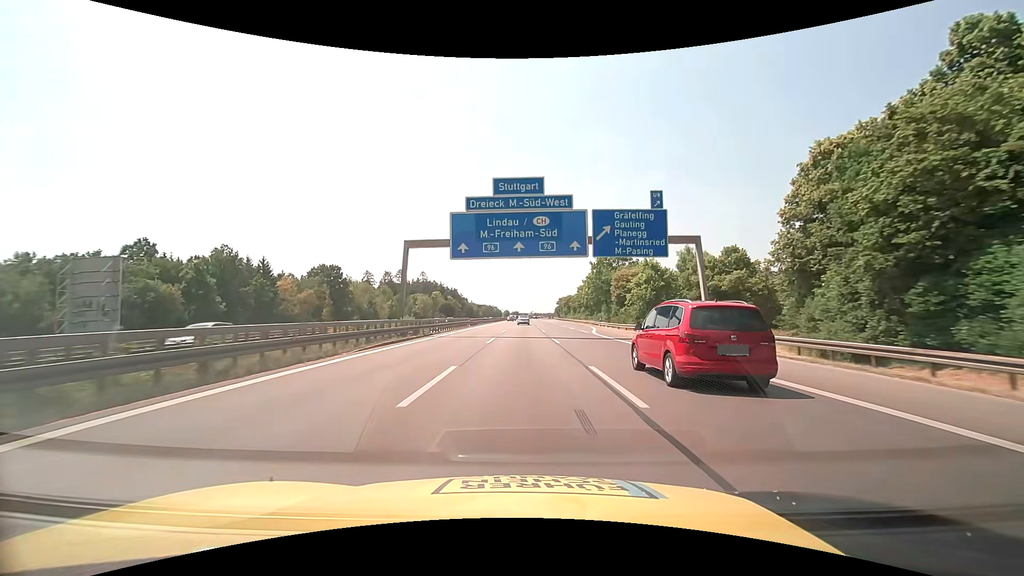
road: motorway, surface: asphalt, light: Day
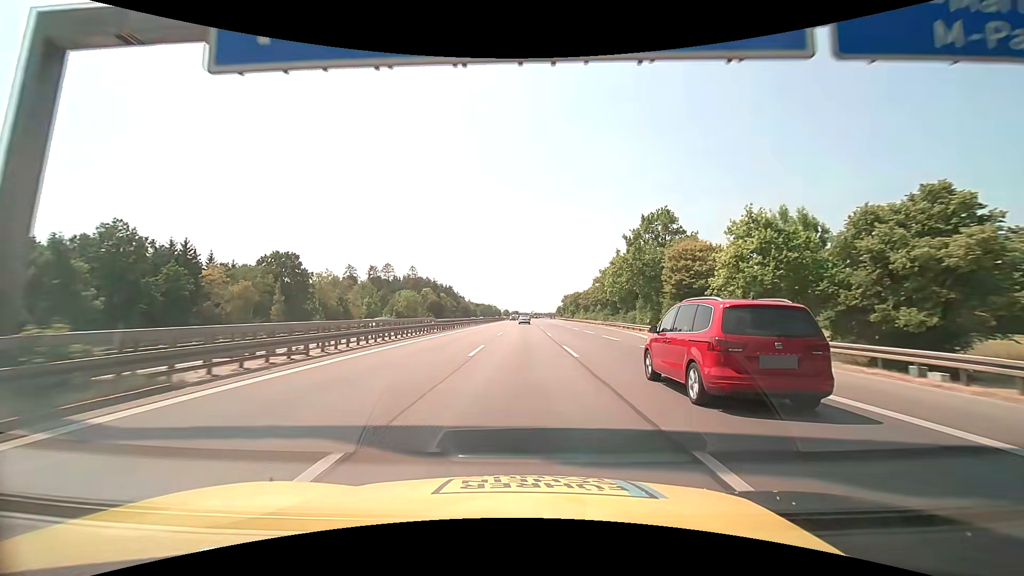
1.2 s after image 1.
(+0.1, +26.4) m; 0°
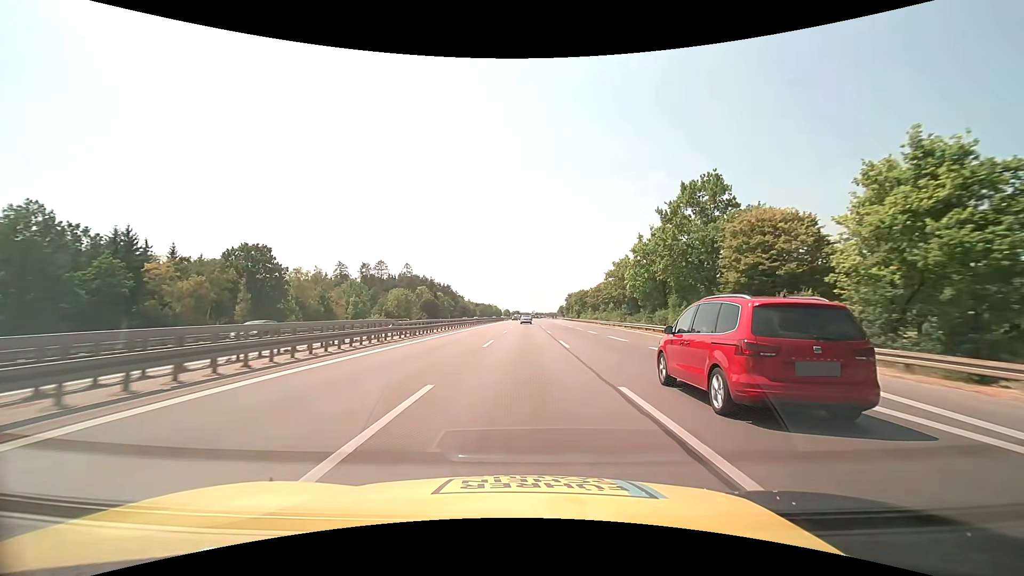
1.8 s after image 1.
(0.0, +13.2) m; 0°
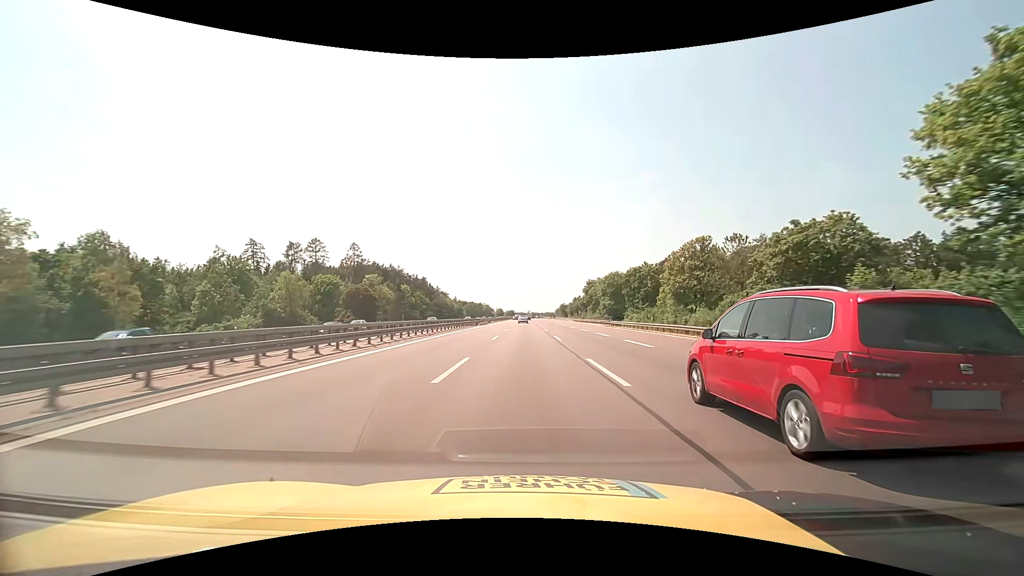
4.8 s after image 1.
(+0.5, +66.0) m; +1°
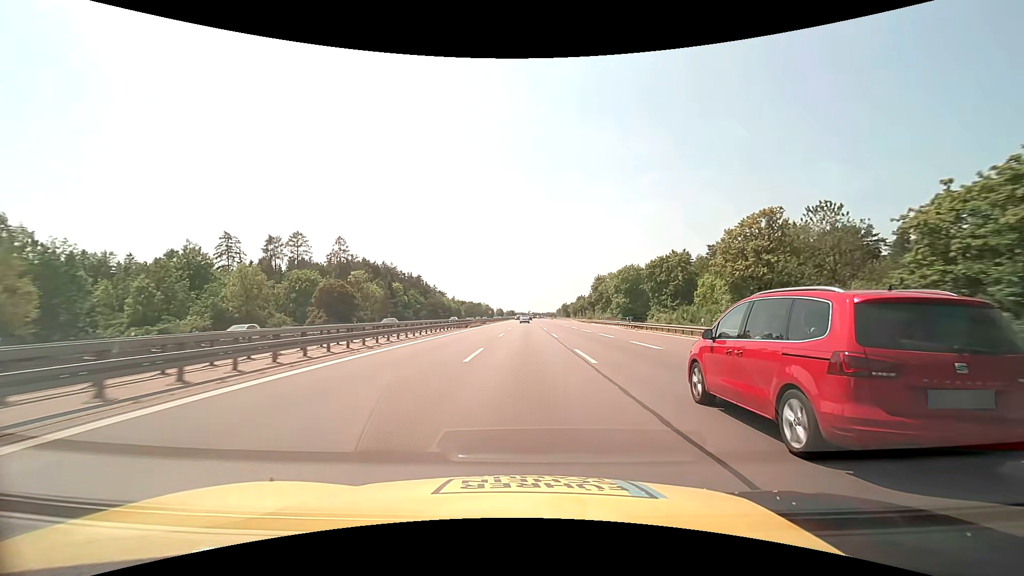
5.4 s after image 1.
(0.0, +13.2) m; 0°
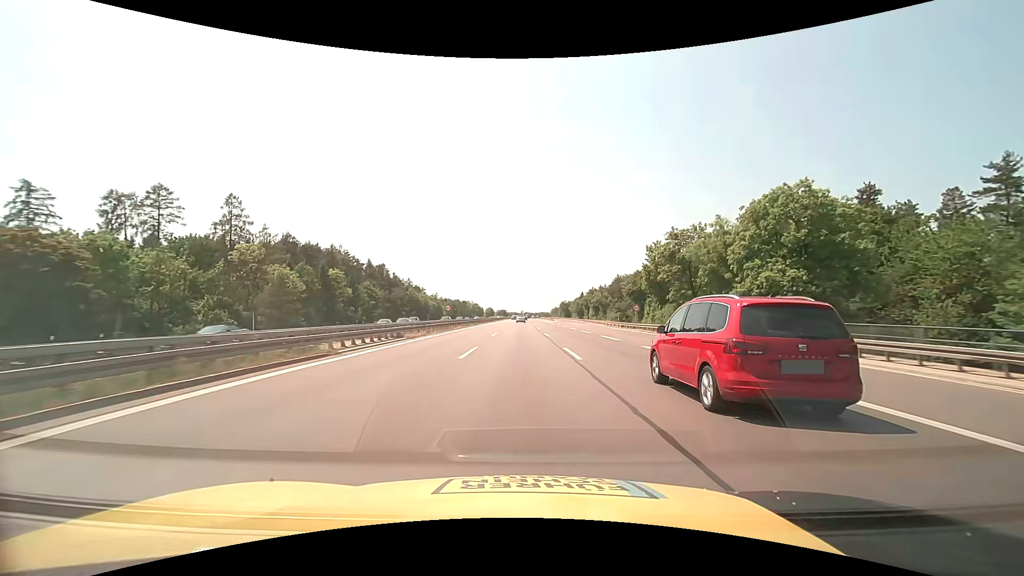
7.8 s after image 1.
(+0.3, +52.9) m; +1°
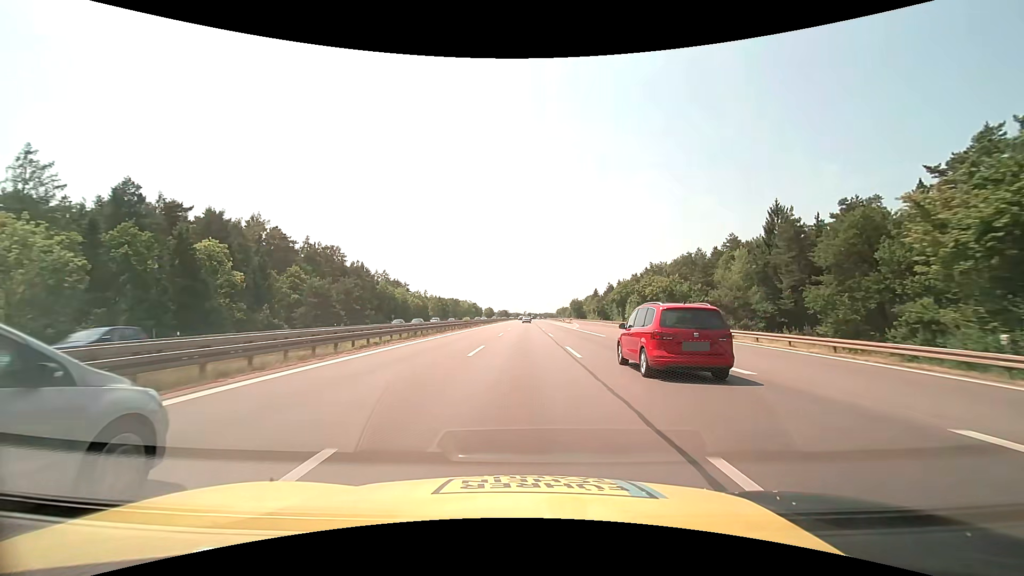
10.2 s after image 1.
(-0.1, +52.8) m; 0°
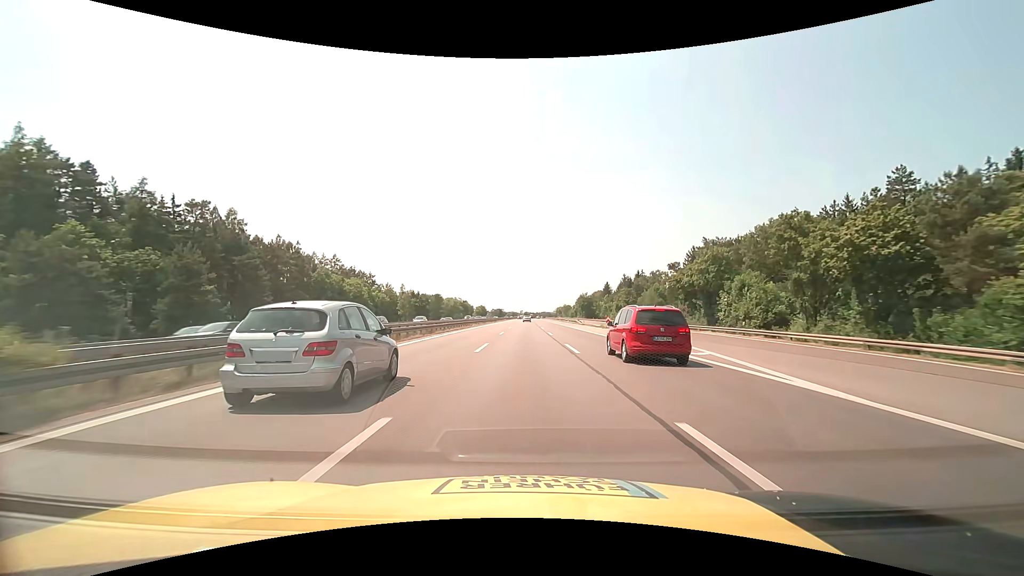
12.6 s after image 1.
(+0.2, +52.9) m; 0°
(0, +10) (0, +20) (0, +30) (0, +40) (0, +50) (0, +60) (0, +70) (0, +80) (0, +90) (0, +100) m
